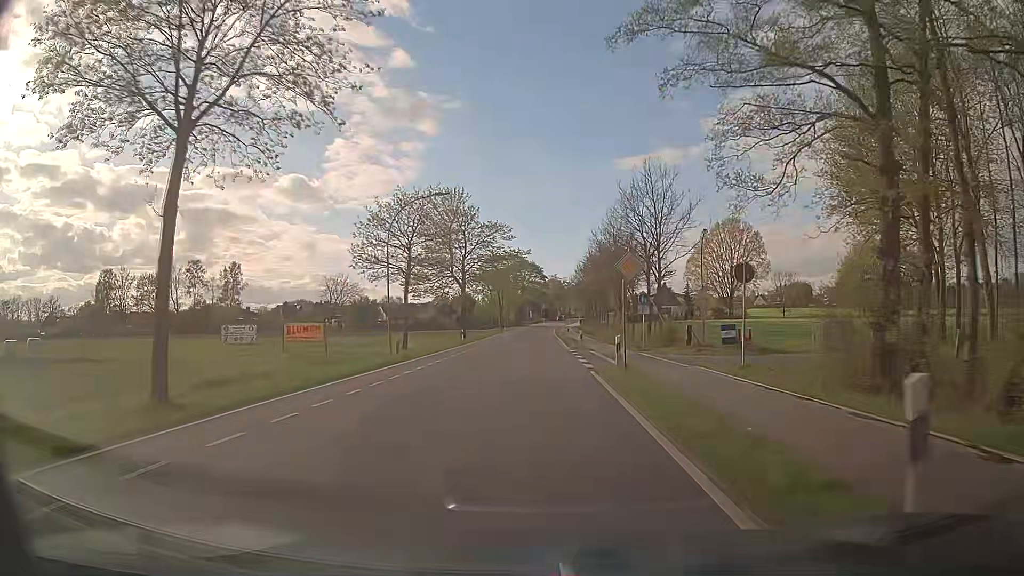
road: tertiary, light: Day
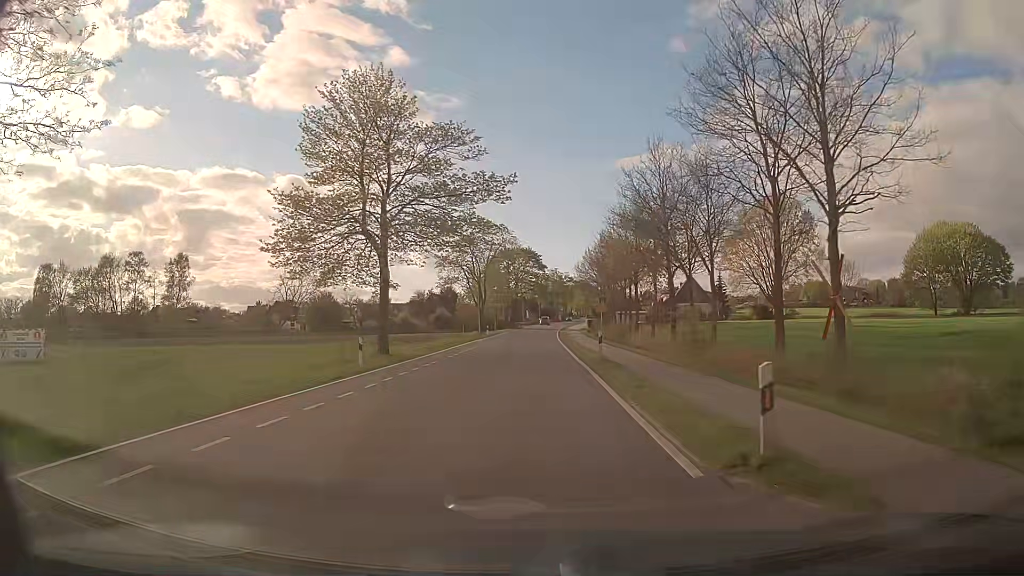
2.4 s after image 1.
(-0.1, +30.4) m; 0°
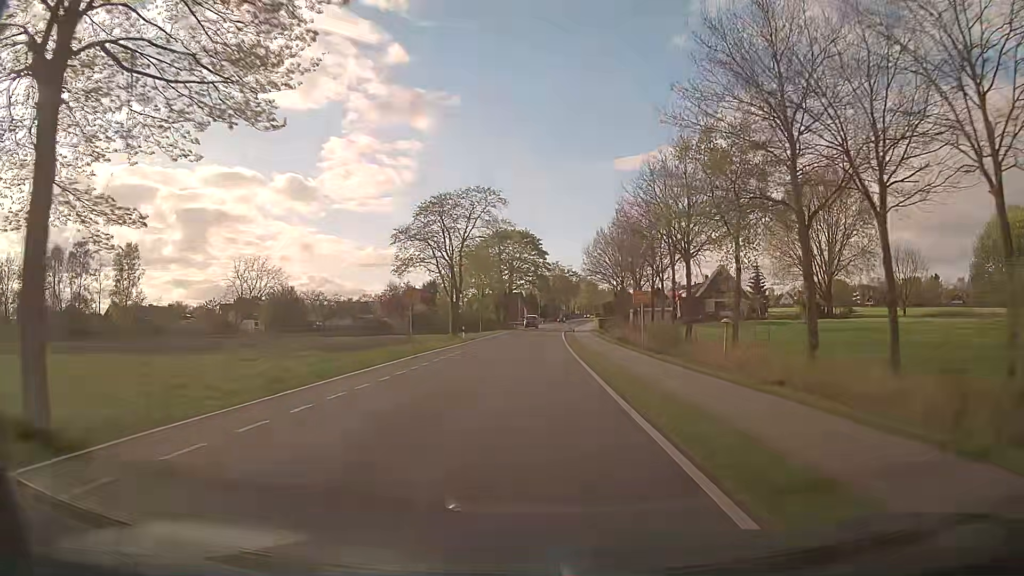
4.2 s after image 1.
(-0.1, +22.8) m; 0°
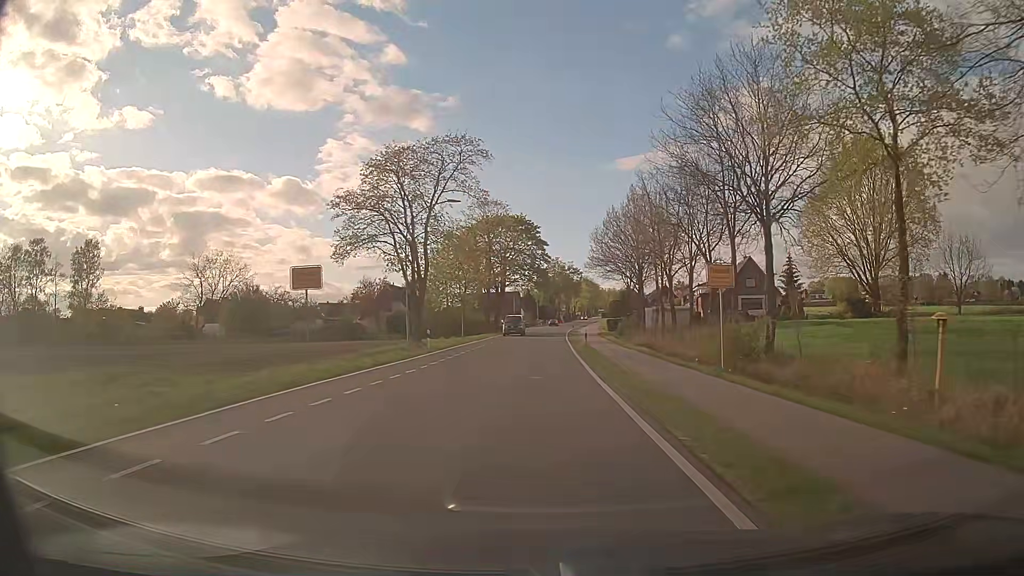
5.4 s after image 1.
(0.0, +15.2) m; 0°
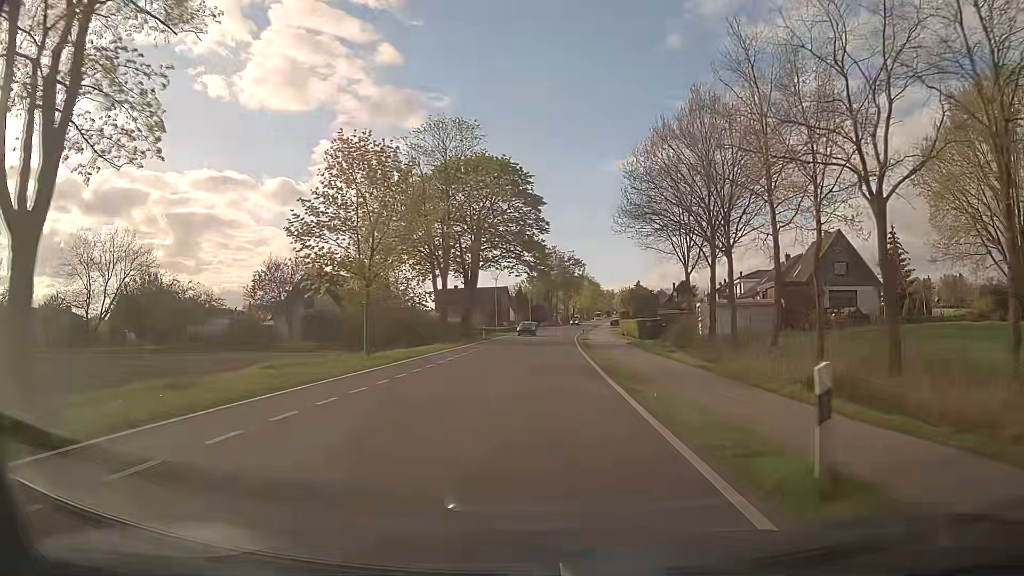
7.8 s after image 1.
(0.0, +30.4) m; 0°
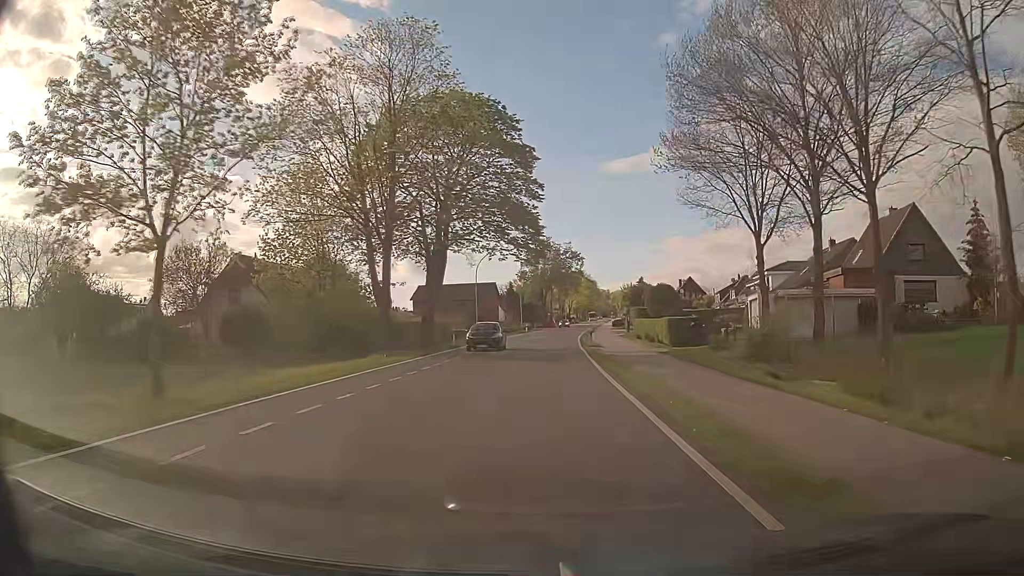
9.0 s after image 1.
(+0.1, +15.2) m; +1°
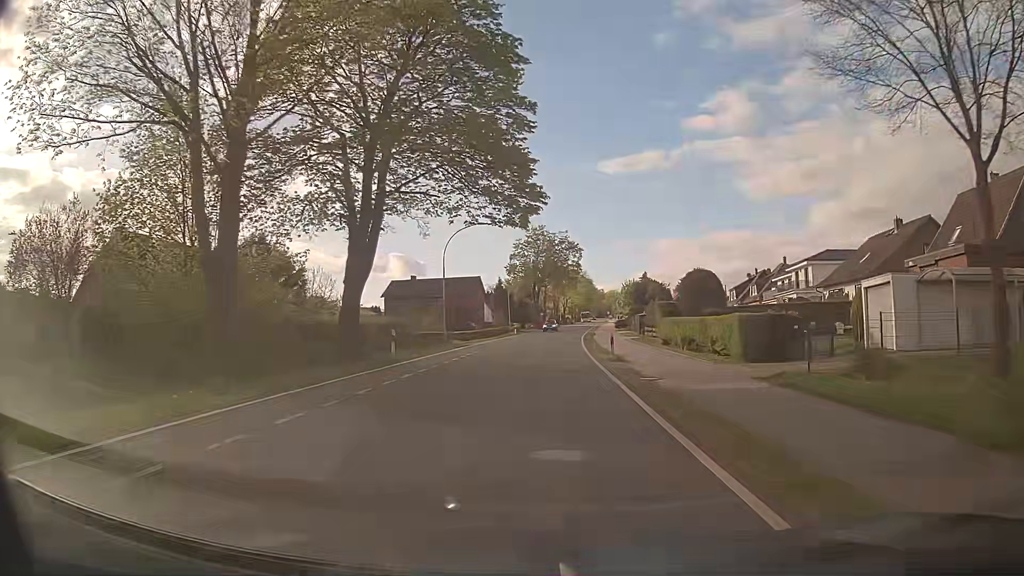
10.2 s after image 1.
(0.0, +15.2) m; 0°
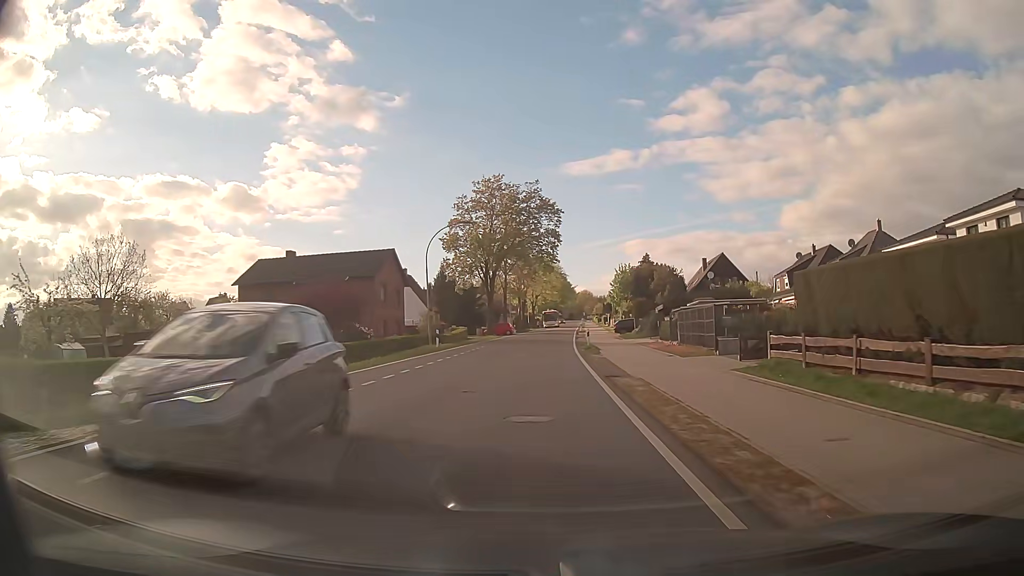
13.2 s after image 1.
(+1.2, +38.0) m; +3°
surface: asphalt
(0, +10) (0, +20) (0, +30) (+1, +40) (+1, +50) (+2, +60) (+2, +70) (+3, +80) (+3, +90) (+4, +100) m
